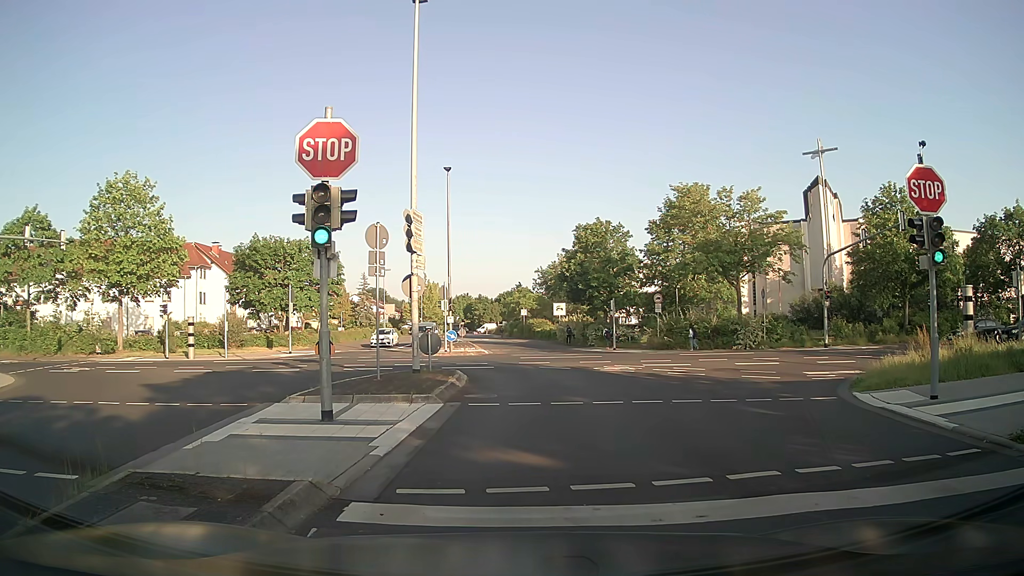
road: residential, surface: asphalt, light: Day
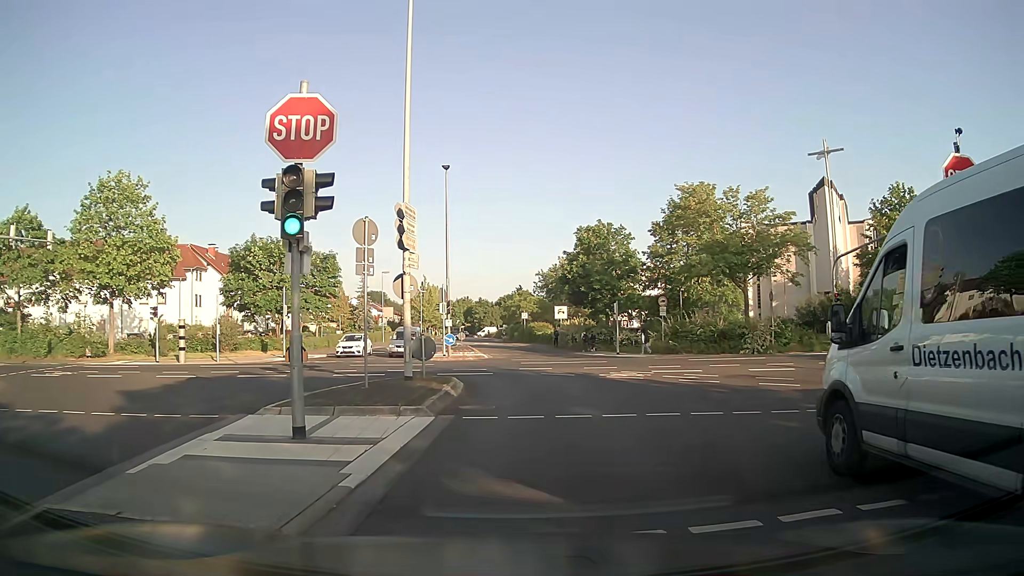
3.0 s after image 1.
(0.0, +1.4) m; 0°
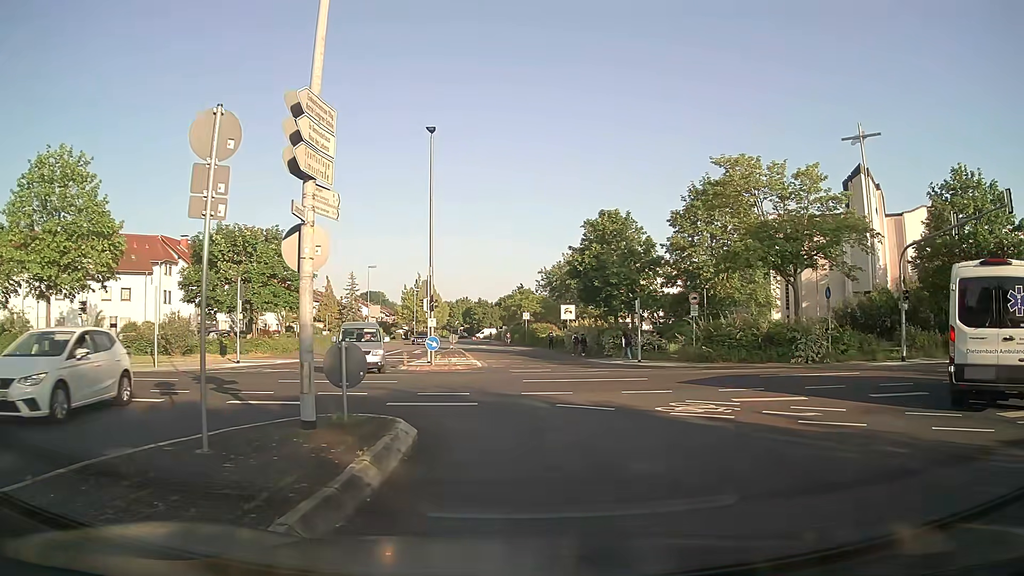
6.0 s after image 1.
(-0.1, +7.7) m; 0°
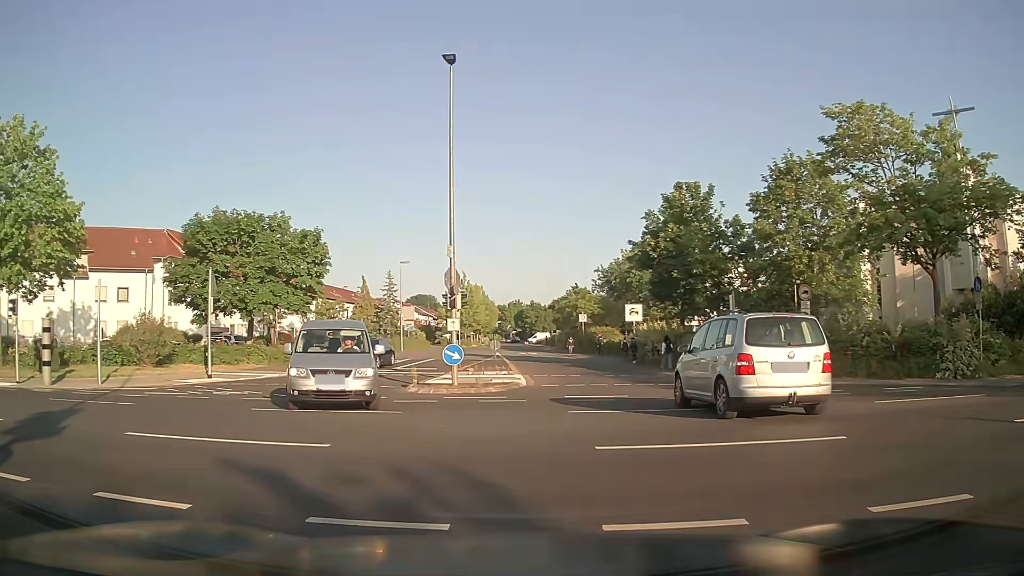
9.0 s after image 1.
(0.0, +8.7) m; -4°
